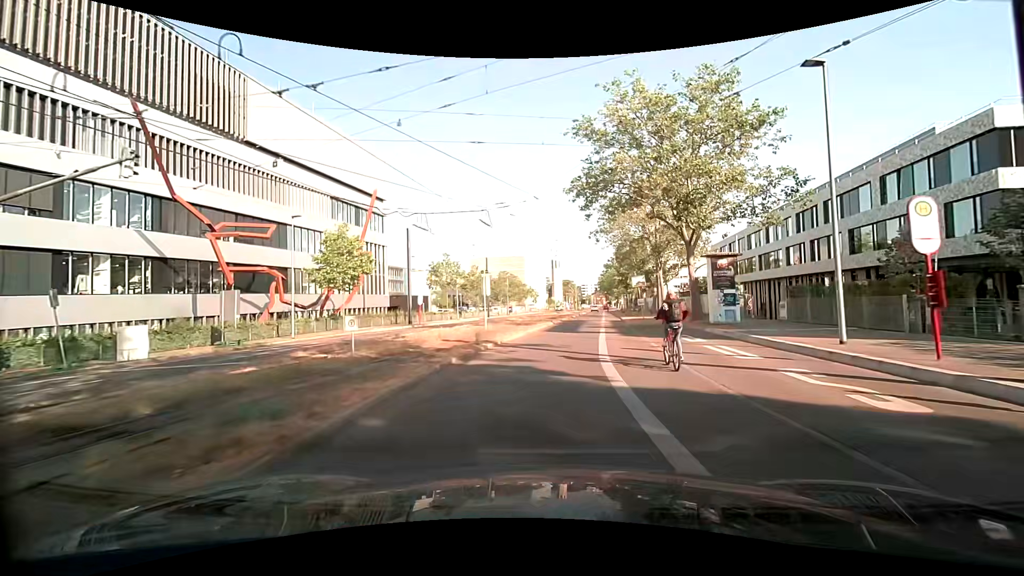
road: secondary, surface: asphalt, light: Day
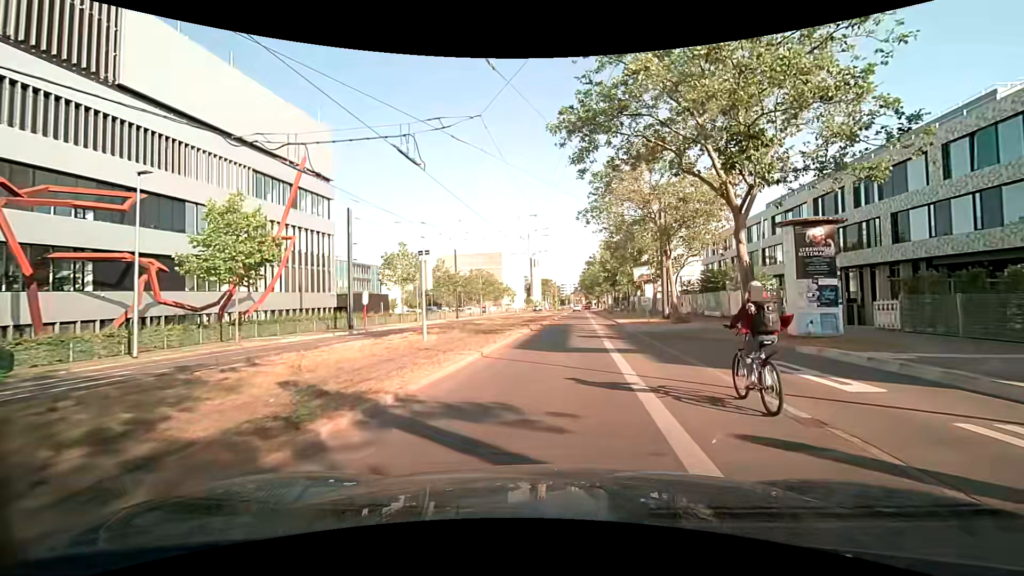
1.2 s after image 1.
(0.0, +10.7) m; +2°
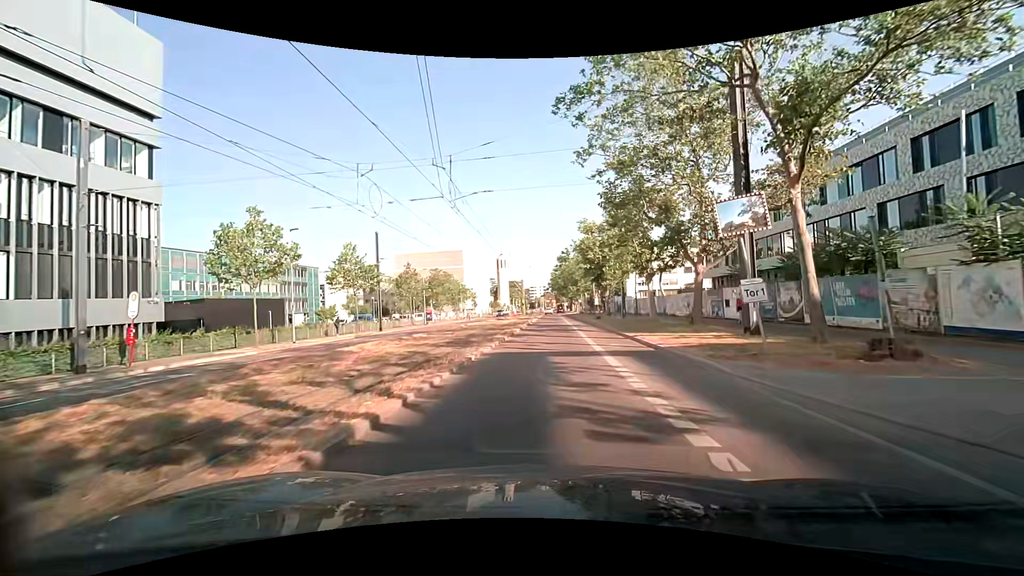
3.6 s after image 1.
(+0.8, +21.9) m; +3°
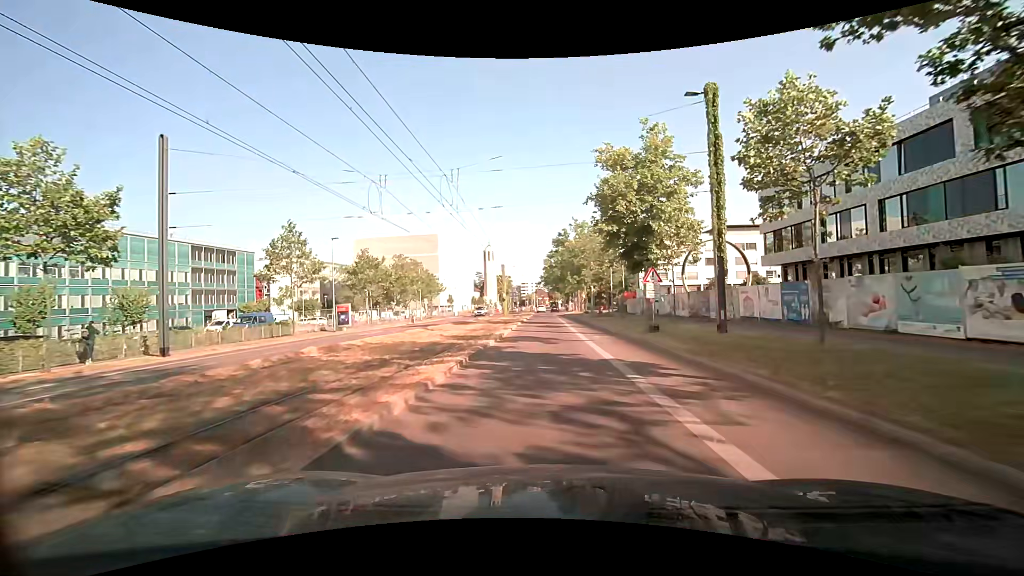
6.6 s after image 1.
(+0.3, +28.9) m; +1°
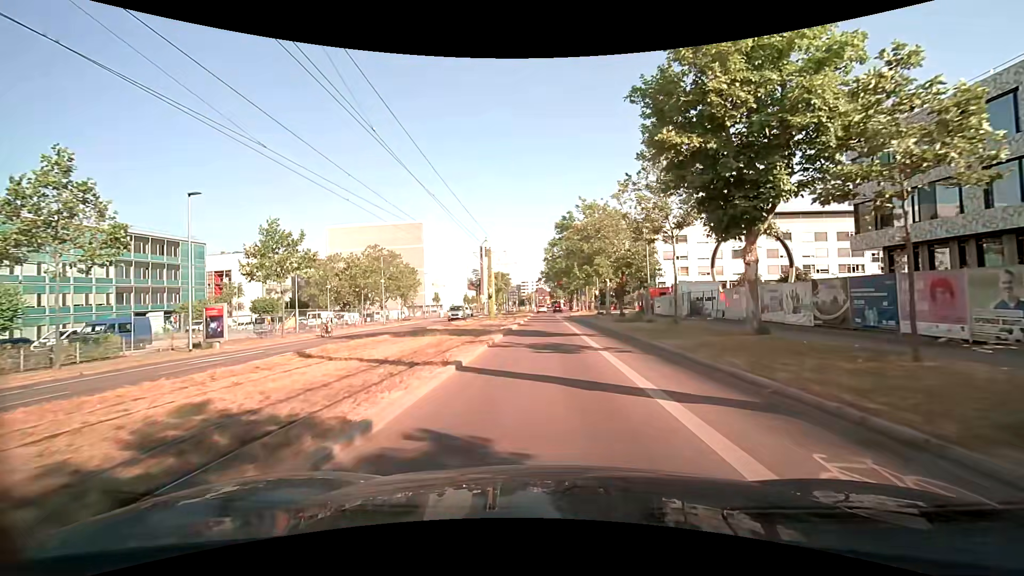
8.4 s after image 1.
(0.0, +17.8) m; 0°
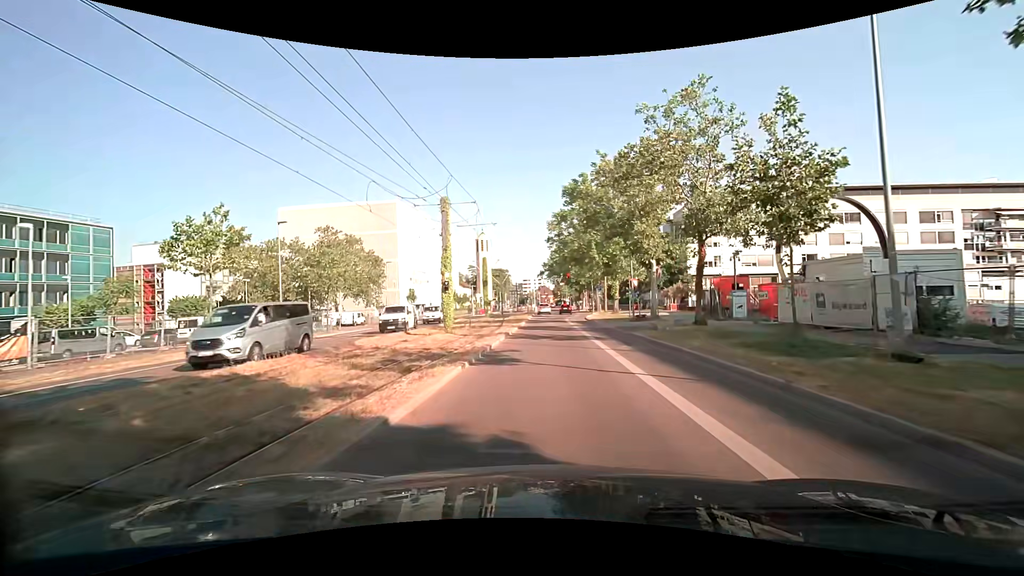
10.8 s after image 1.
(-0.2, +23.0) m; -1°
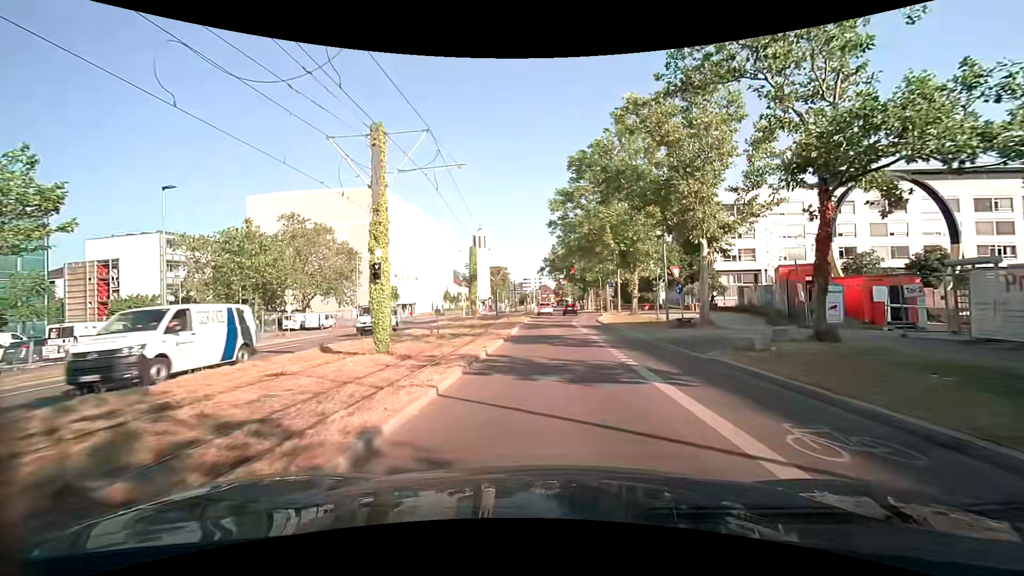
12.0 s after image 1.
(0.0, +10.7) m; 0°
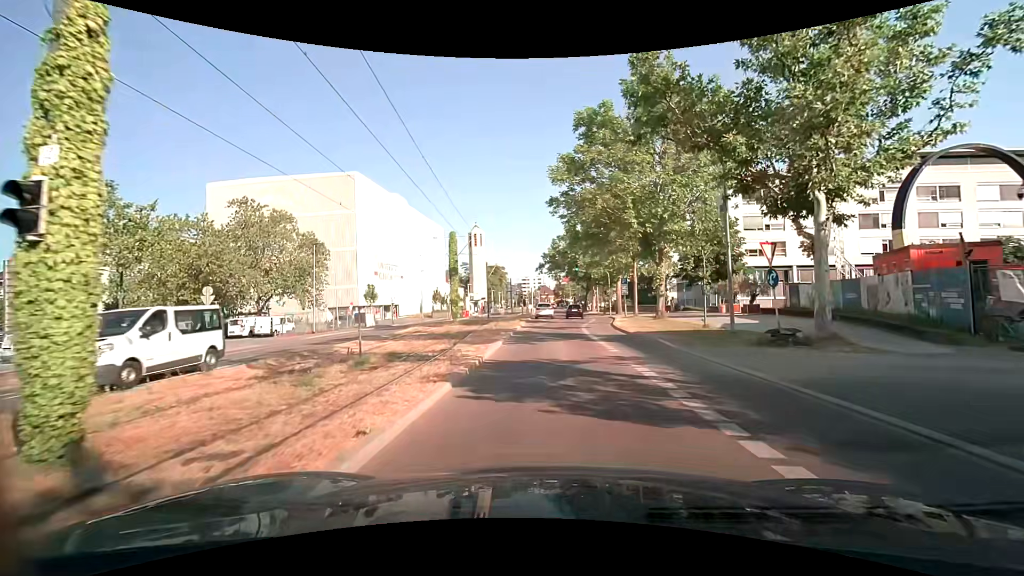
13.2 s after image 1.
(-0.1, +10.1) m; 0°
(0, +10) (0, +20) (+1, +30) (+2, +40) (+3, +50) (+3, +60) (+4, +70) (+4, +80) (+4, +90) (+4, +100) m
